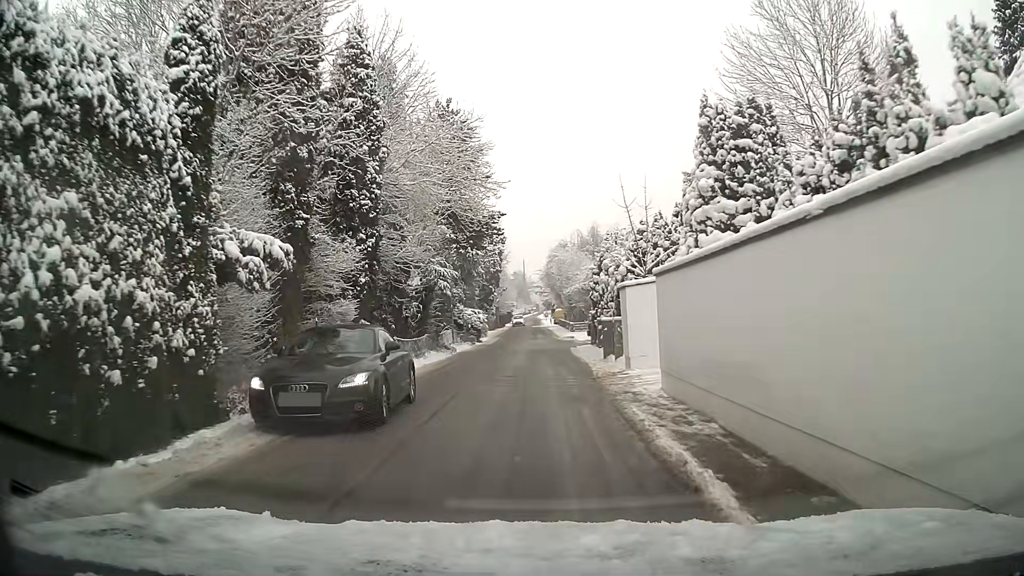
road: residential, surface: asphalt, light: Day
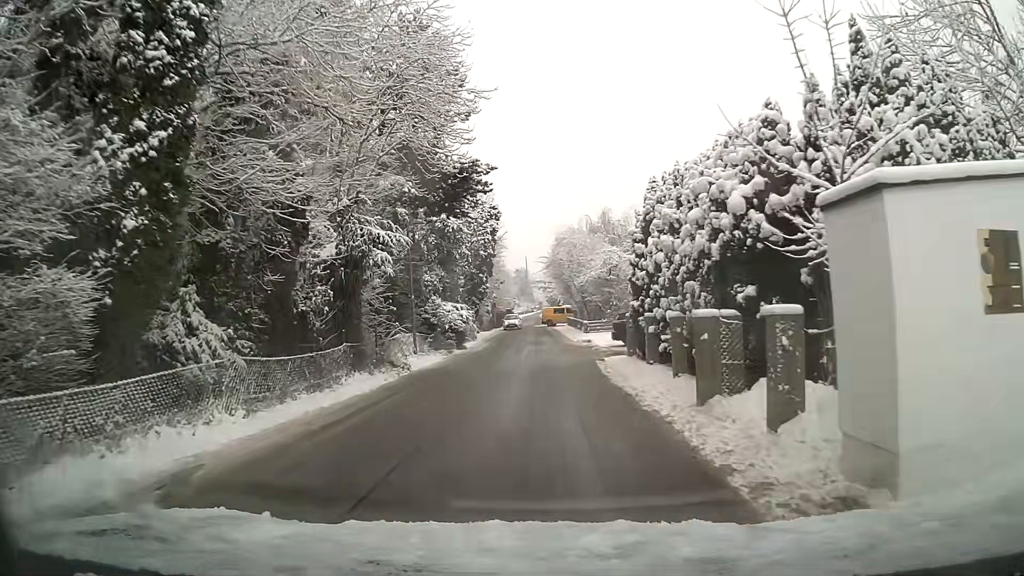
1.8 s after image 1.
(0.0, +12.2) m; 0°
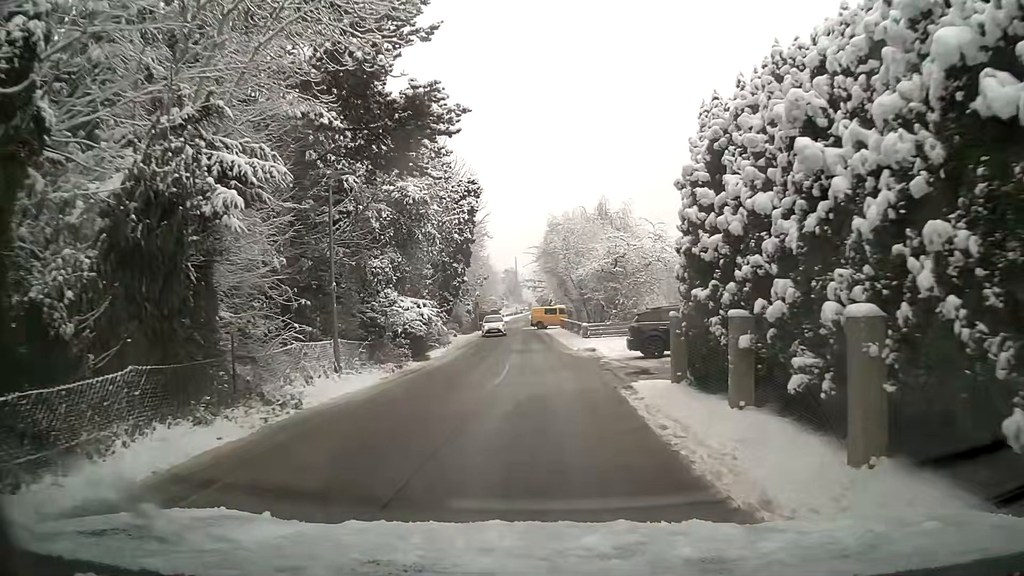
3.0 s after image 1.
(+0.1, +8.3) m; +1°
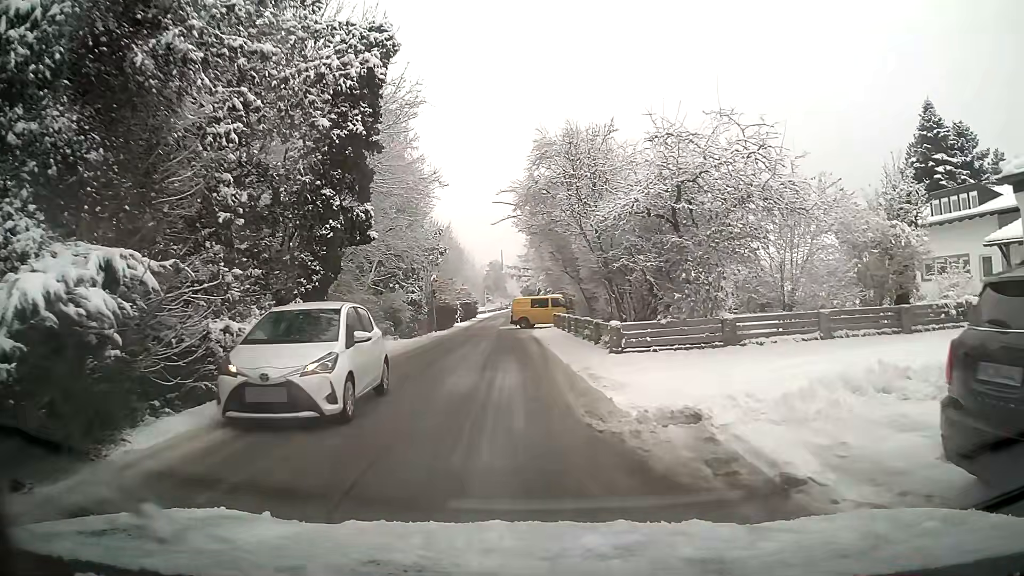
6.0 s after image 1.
(+0.3, +18.5) m; +1°
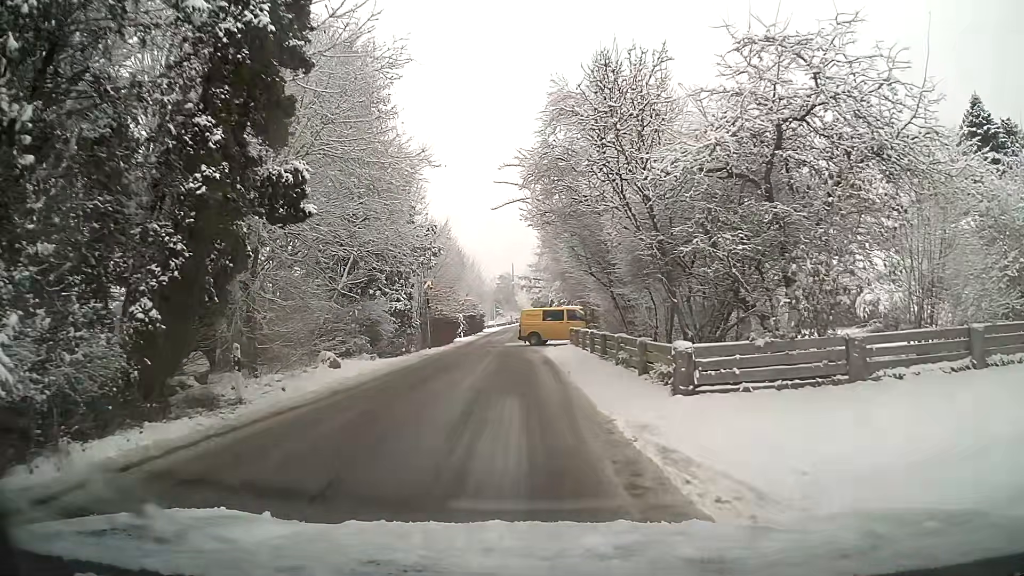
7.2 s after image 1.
(0.0, +6.5) m; -1°
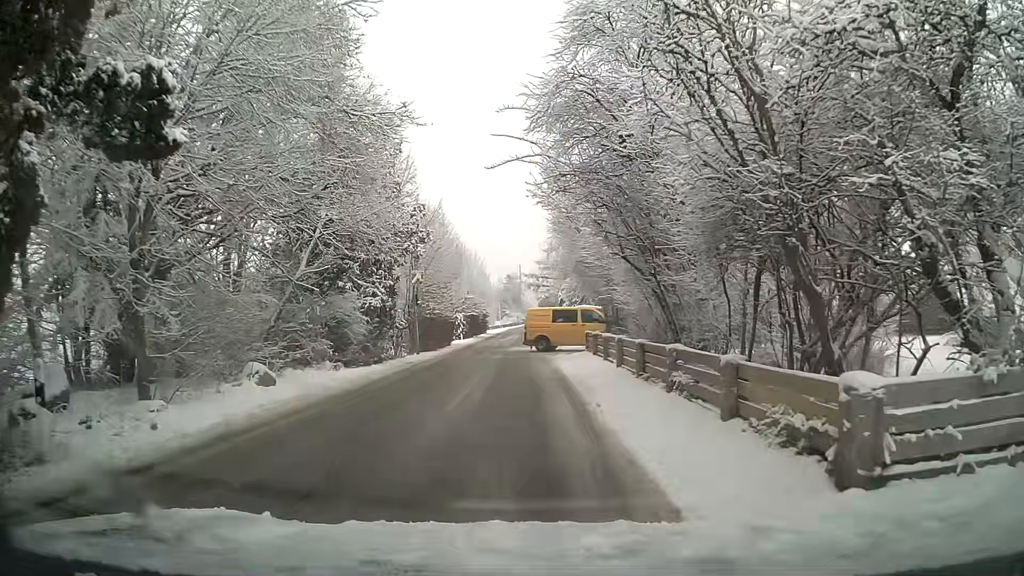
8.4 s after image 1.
(0.0, +5.4) m; -1°
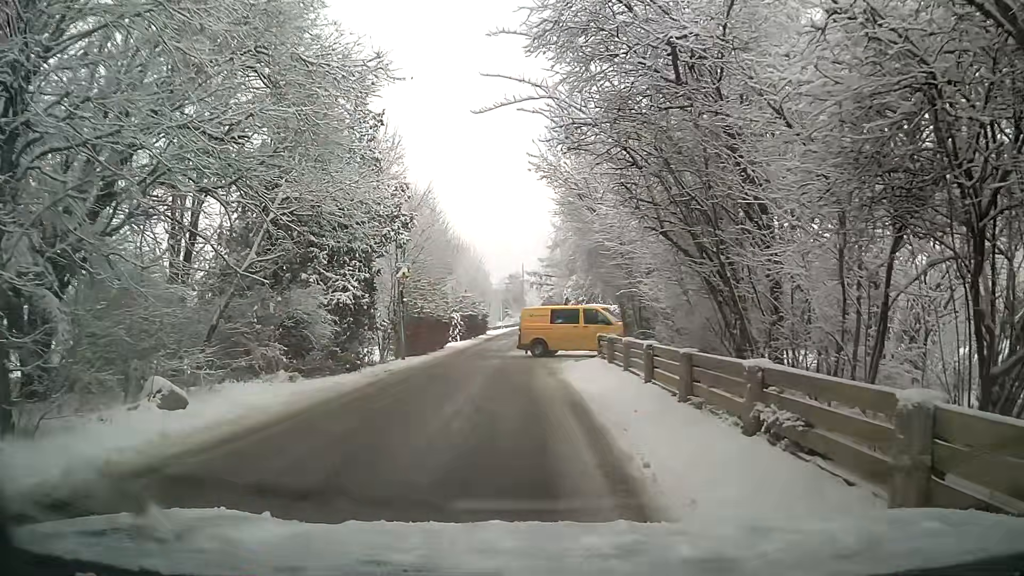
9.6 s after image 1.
(0.0, +3.9) m; -1°
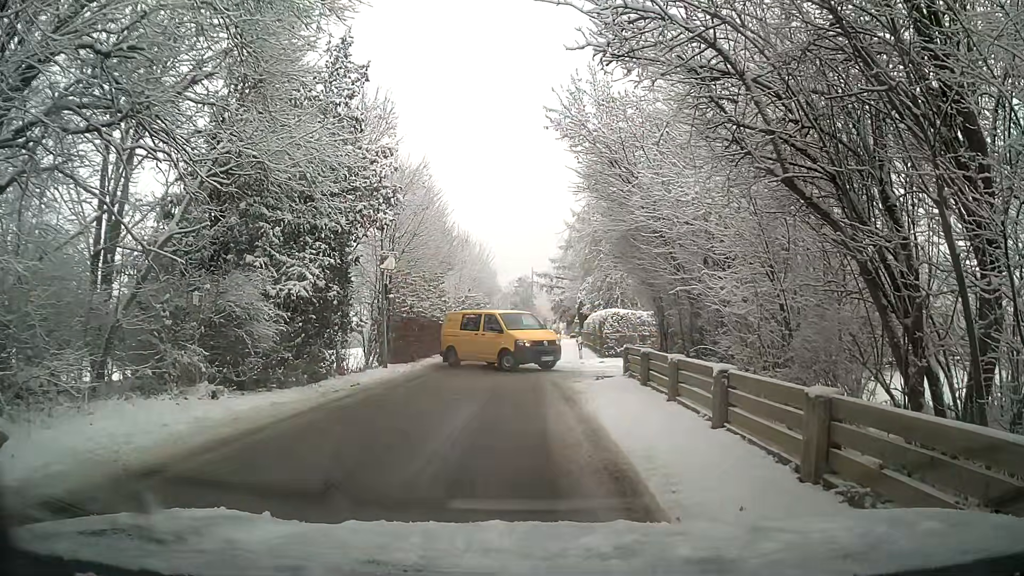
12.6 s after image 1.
(0.0, +4.3) m; 0°
(0, +10) (0, +20) (0, +30) (0, +40) (+1, +50) (+1, +60) (+1, +70) (+2, +80) (+2, +90) (+2, +100) m
